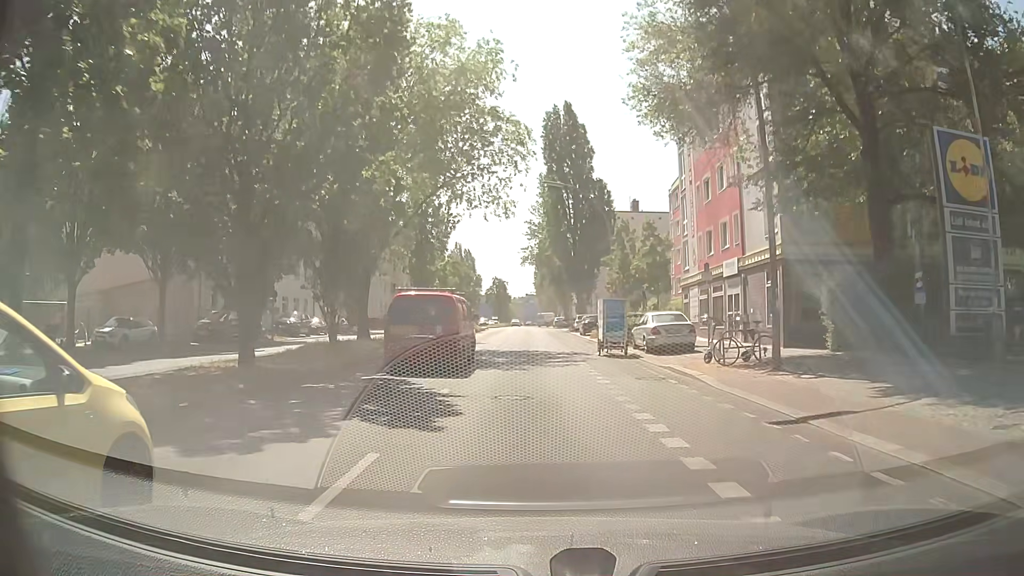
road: secondary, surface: asphalt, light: Day
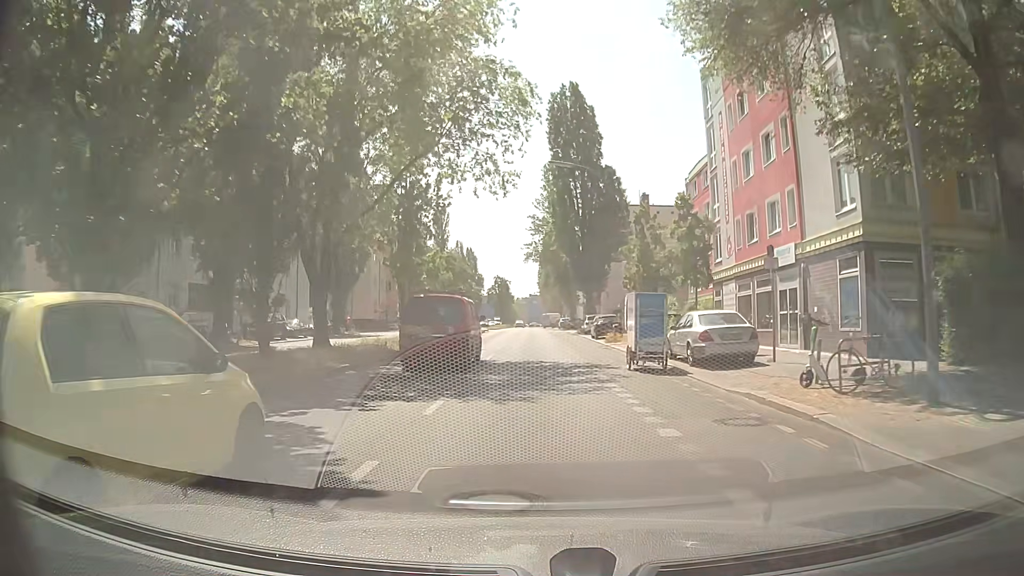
(+0.1, +6.3) m; 0°
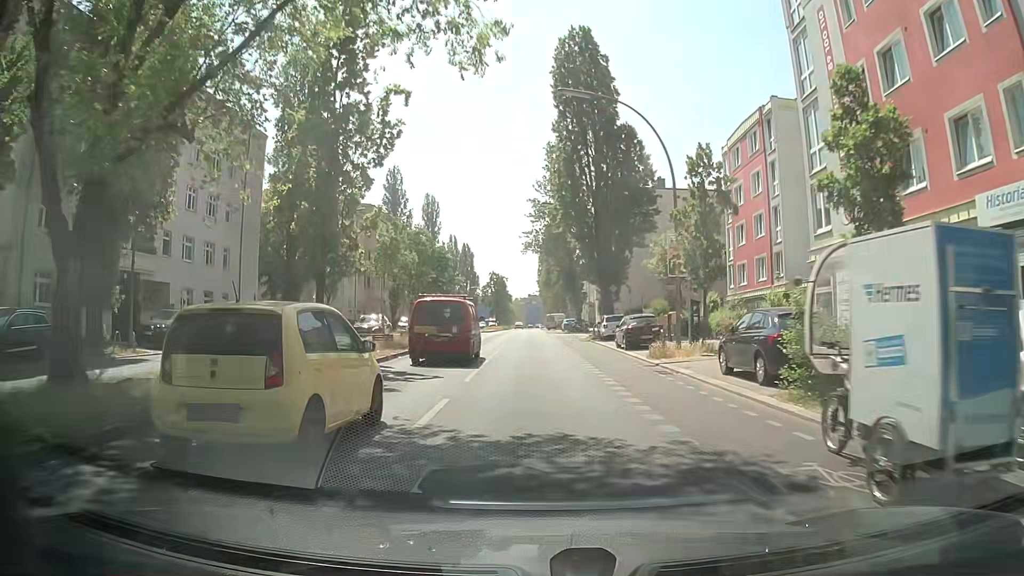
(+0.1, +13.1) m; +1°
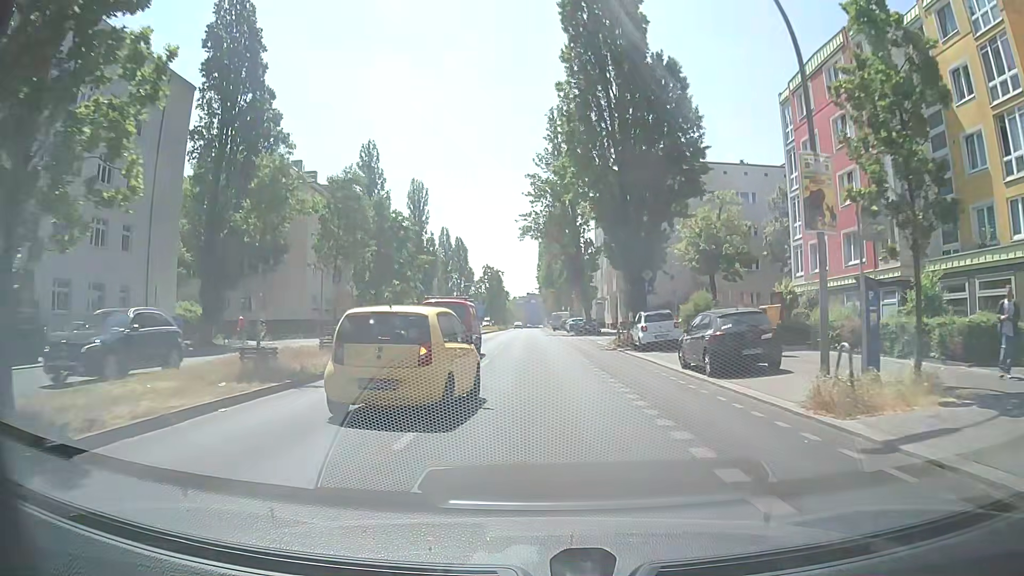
(0.0, +13.4) m; 0°
(0, +10) (0, +20) (0, +30) (0, +40) (0, +50) (0, +60) (0, +70) (0, +80) (0, +90) (0, +100) m
